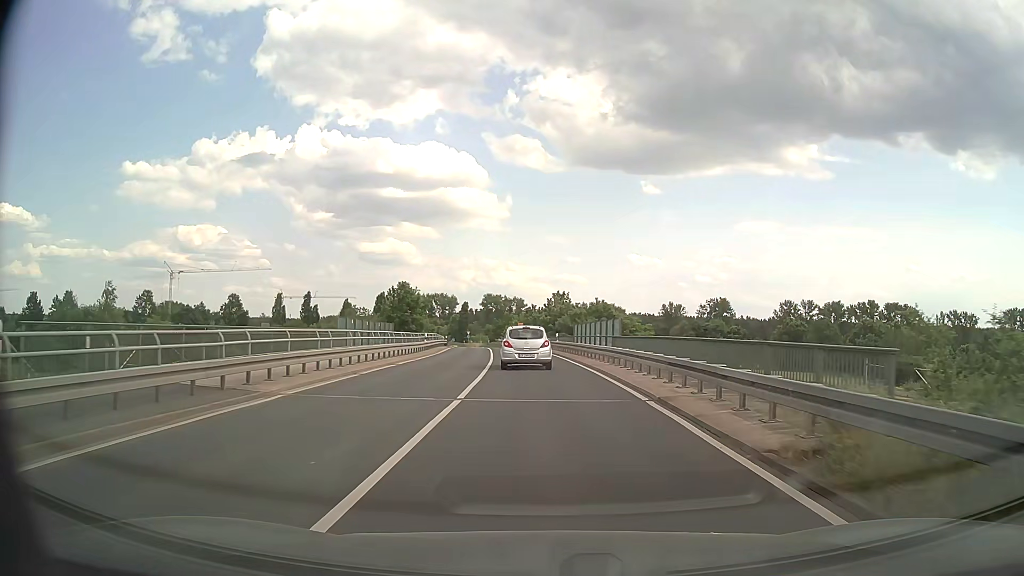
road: secondary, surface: asphalt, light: Day
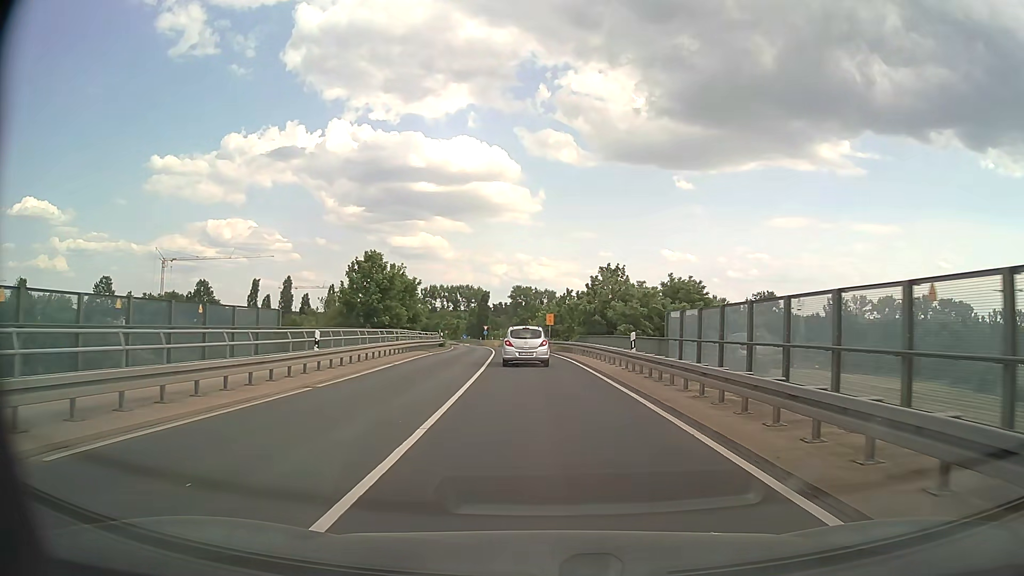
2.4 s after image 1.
(-0.5, +26.9) m; -3°
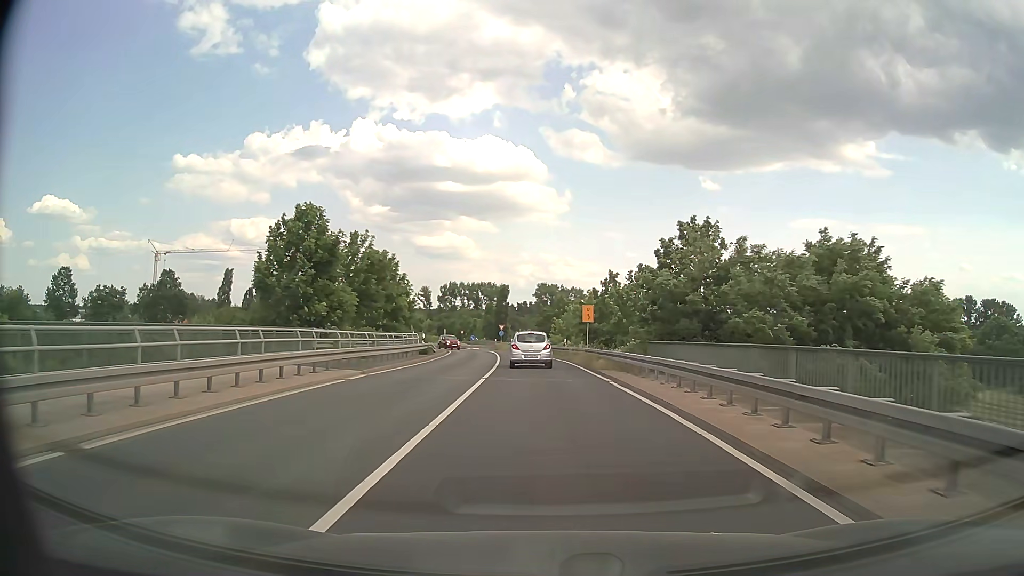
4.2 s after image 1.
(-0.4, +20.0) m; -2°
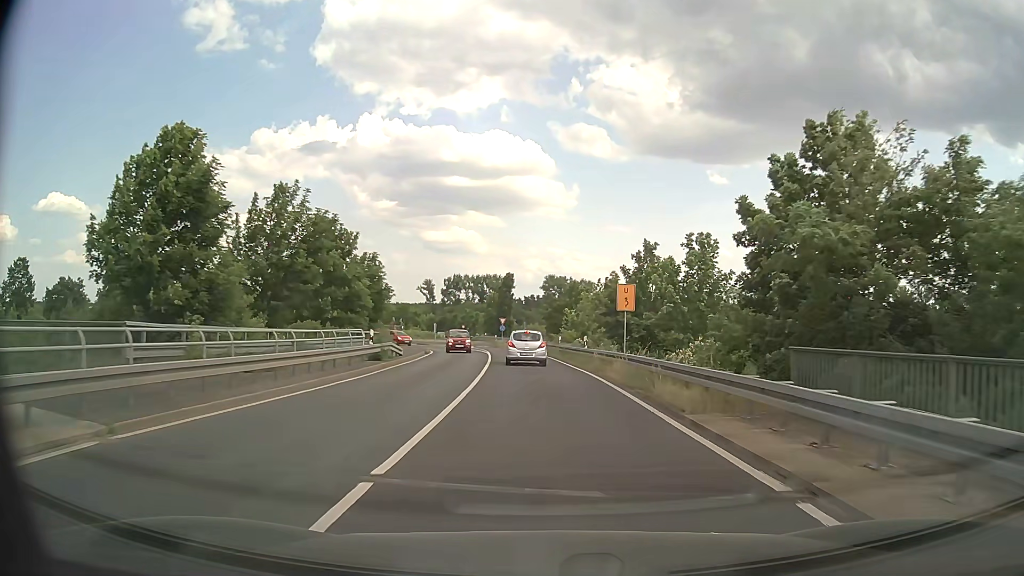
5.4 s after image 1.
(-0.1, +13.6) m; -1°
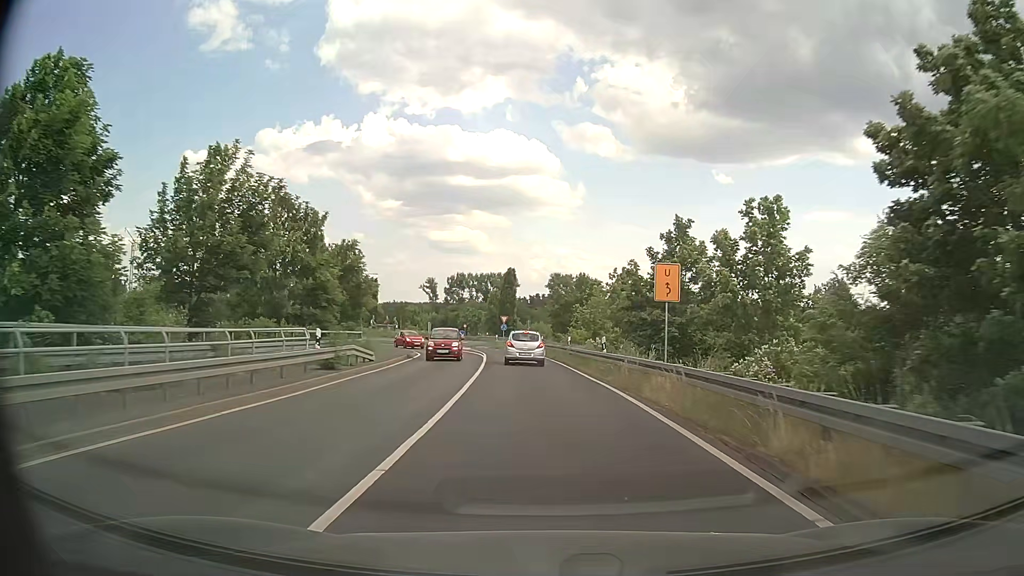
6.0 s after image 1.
(0.0, +6.8) m; -1°
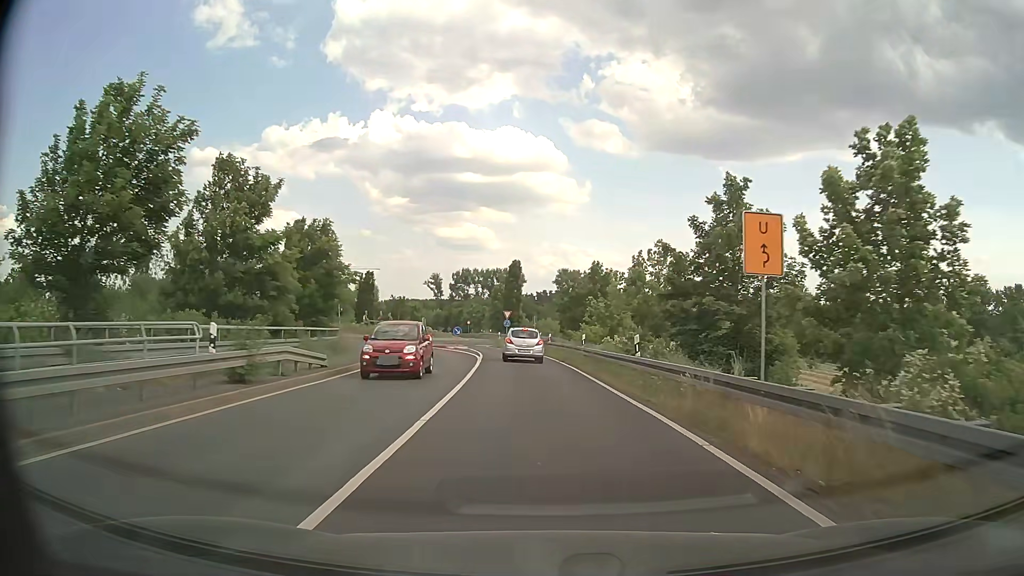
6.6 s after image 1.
(0.0, +6.9) m; 0°
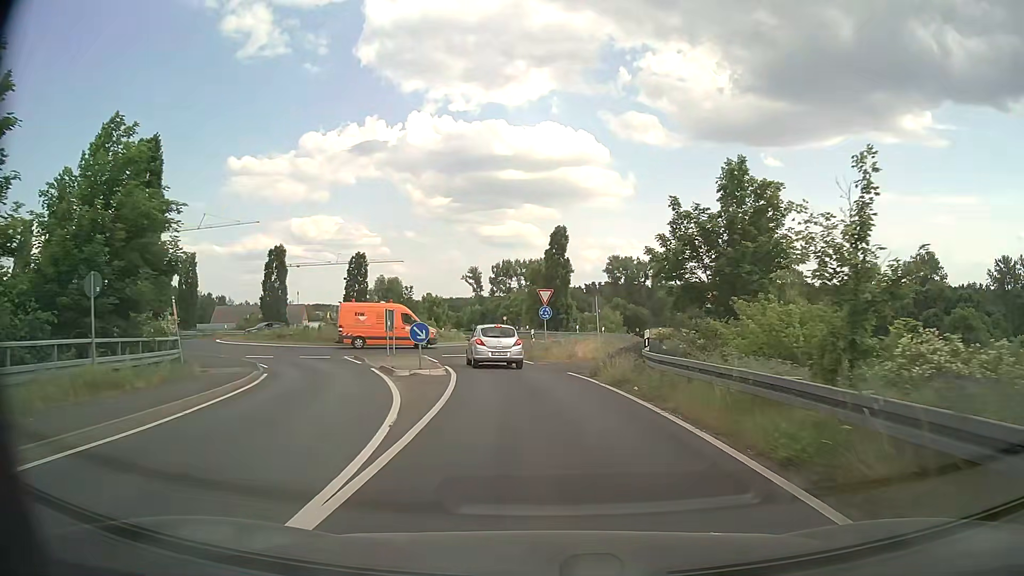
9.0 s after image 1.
(-0.8, +27.2) m; -4°
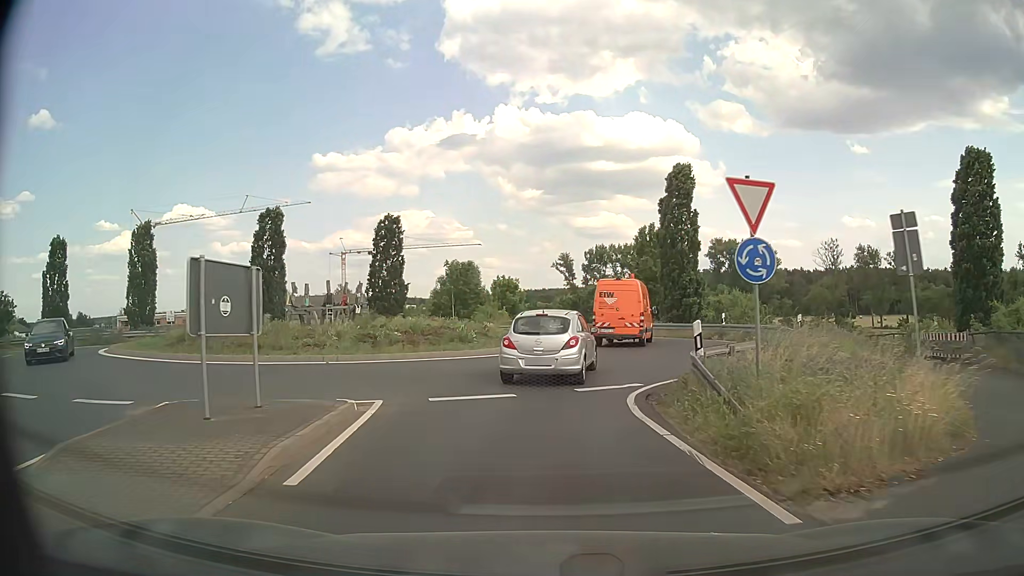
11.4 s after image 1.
(-1.3, +22.0) m; -8°
(0, +10) (+1, +20) (+2, +30) (+2, +40) (+2, +50) (+3, +60) (+4, +70) (+4, +80) (+4, +90) (+3, +100) m
